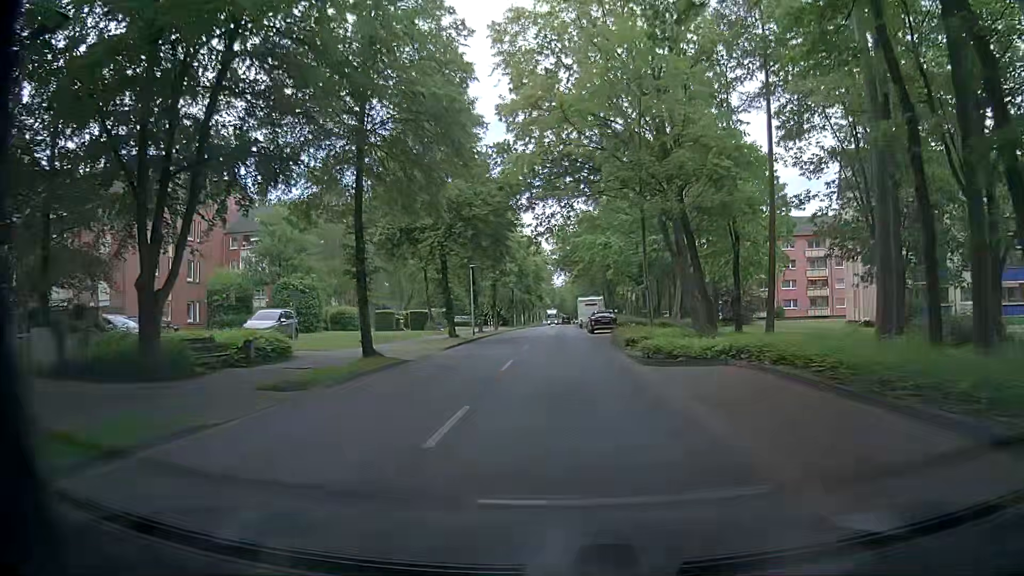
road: unclassified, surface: asphalt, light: Day
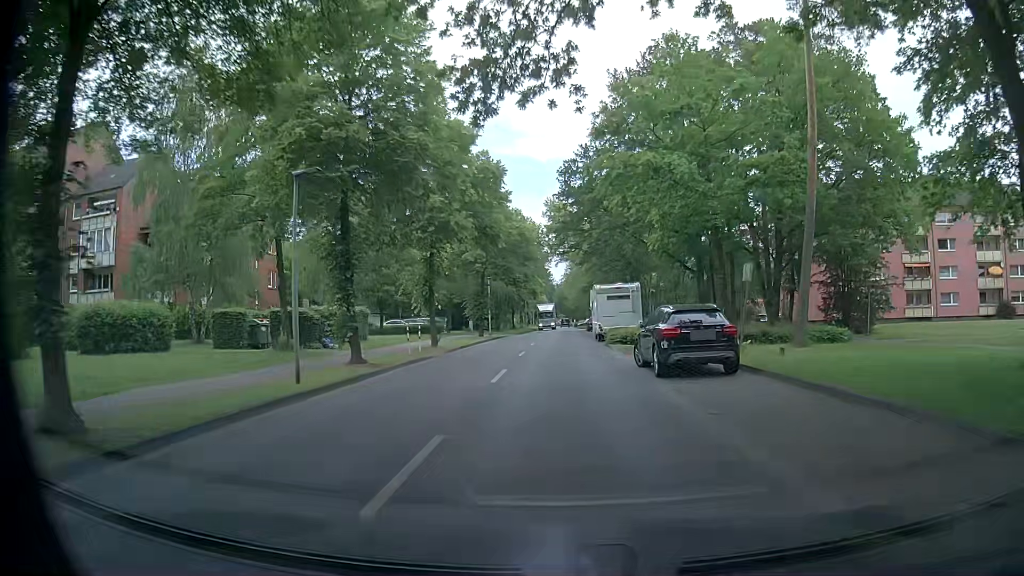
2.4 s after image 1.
(+0.4, +29.3) m; +2°
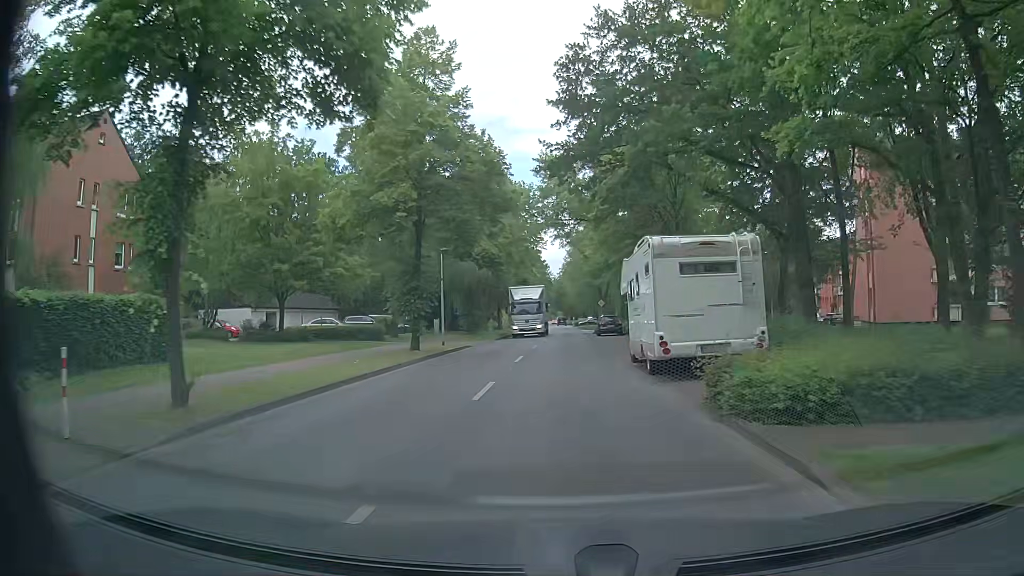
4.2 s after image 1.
(-0.2, +21.0) m; 0°
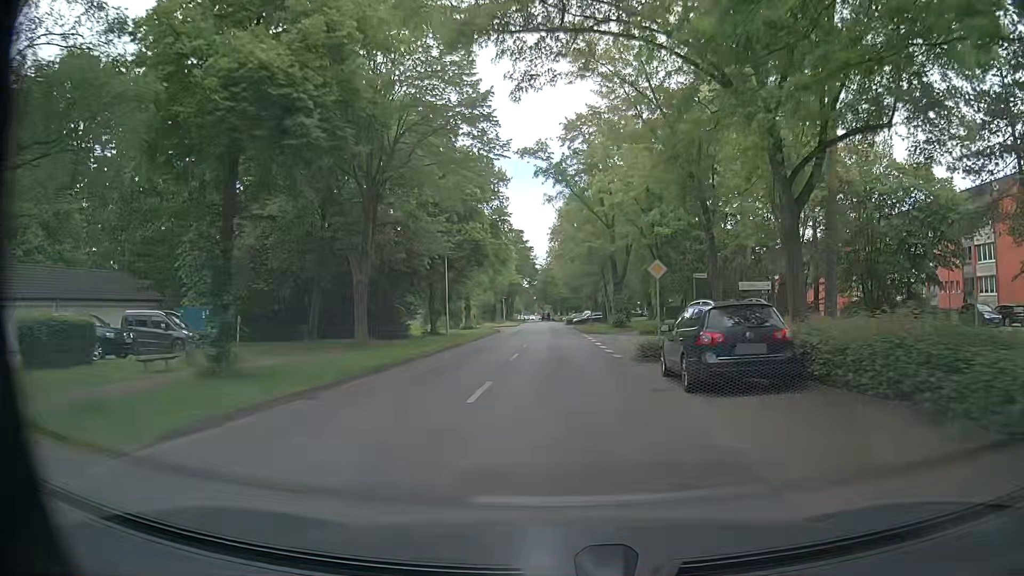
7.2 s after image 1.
(+0.5, +36.7) m; +1°
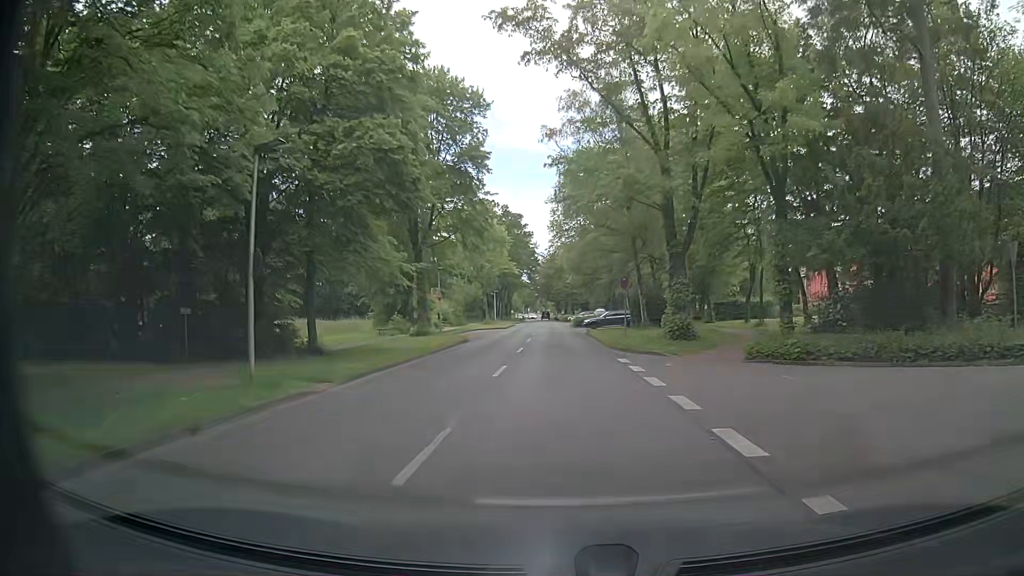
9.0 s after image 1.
(0.0, +23.1) m; 0°
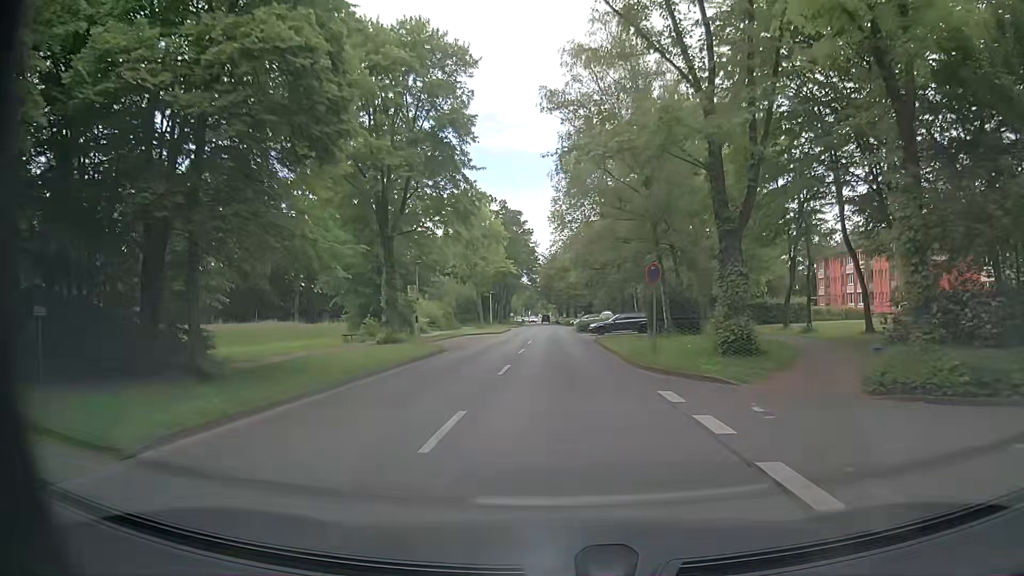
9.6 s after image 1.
(0.0, +7.9) m; 0°
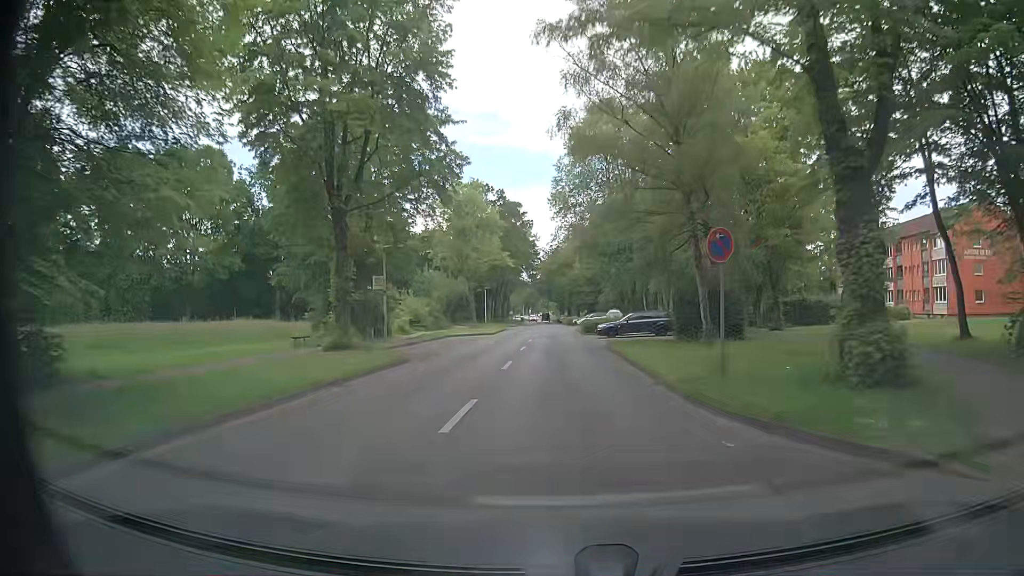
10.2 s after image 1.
(0.0, +7.9) m; 0°
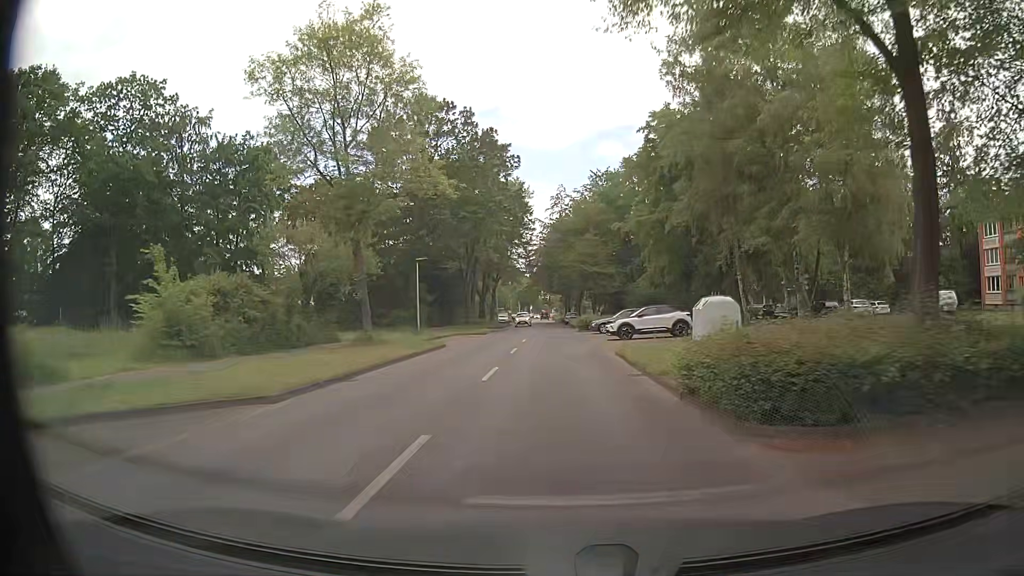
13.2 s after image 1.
(+0.1, +39.7) m; 0°
(0, +10) (0, +20) (0, +30) (-1, +40) (-1, +50) (-1, +60) (-1, +70) (-2, +80) (-2, +90) (-3, +100) m
